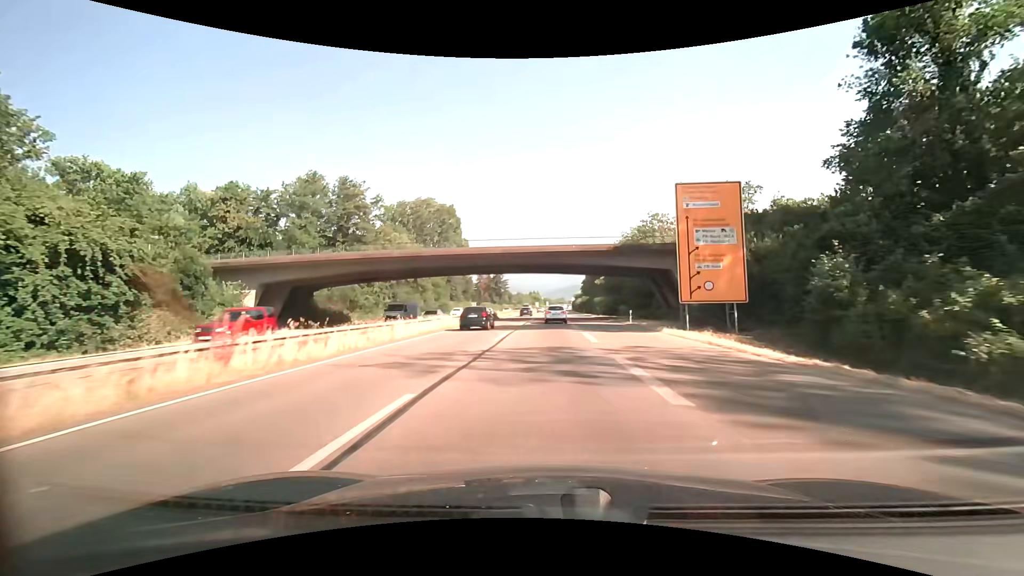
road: trunk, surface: asphalt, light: Day
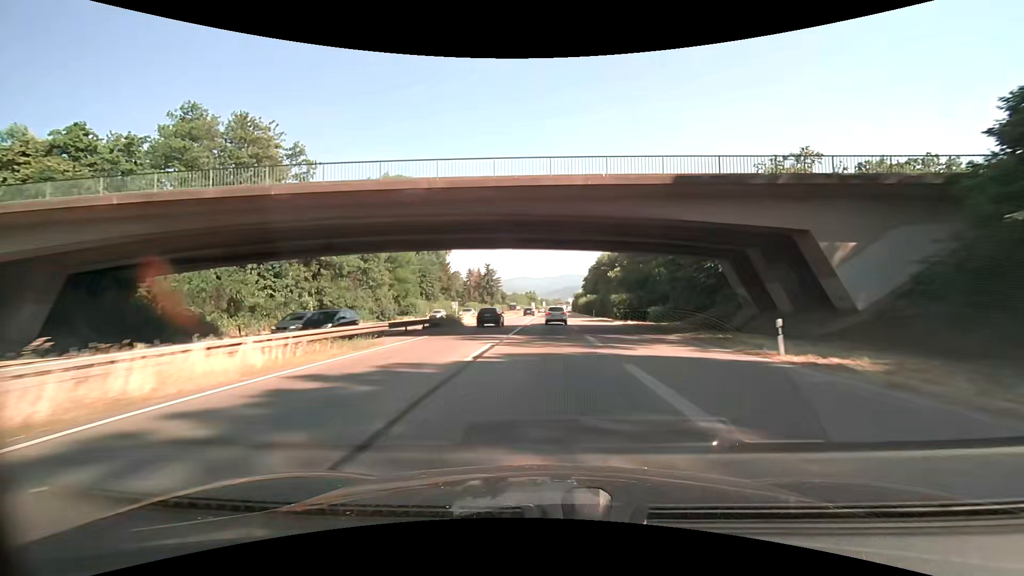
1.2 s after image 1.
(0.0, +25.2) m; 0°
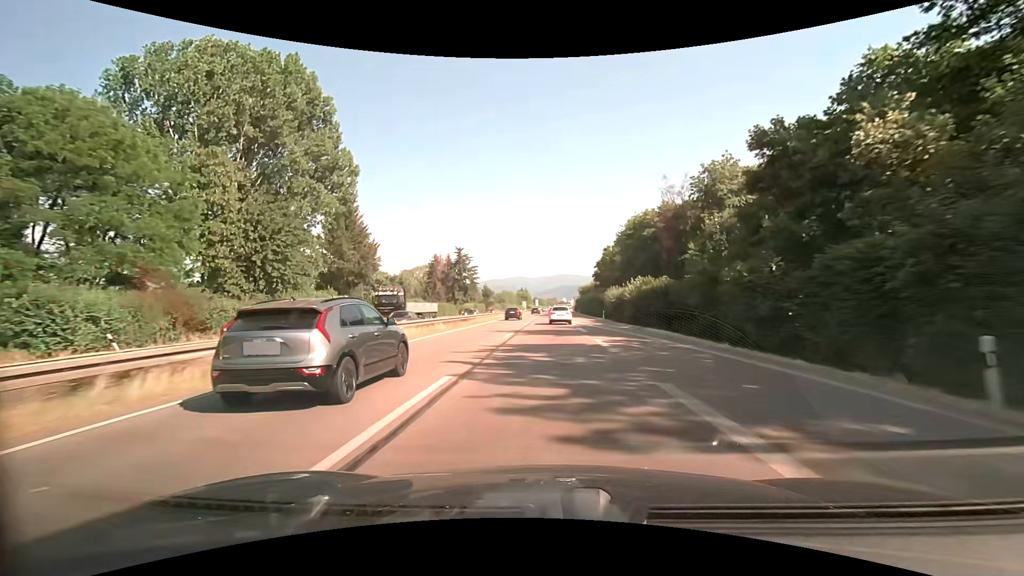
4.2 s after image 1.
(+0.9, +62.9) m; +1°
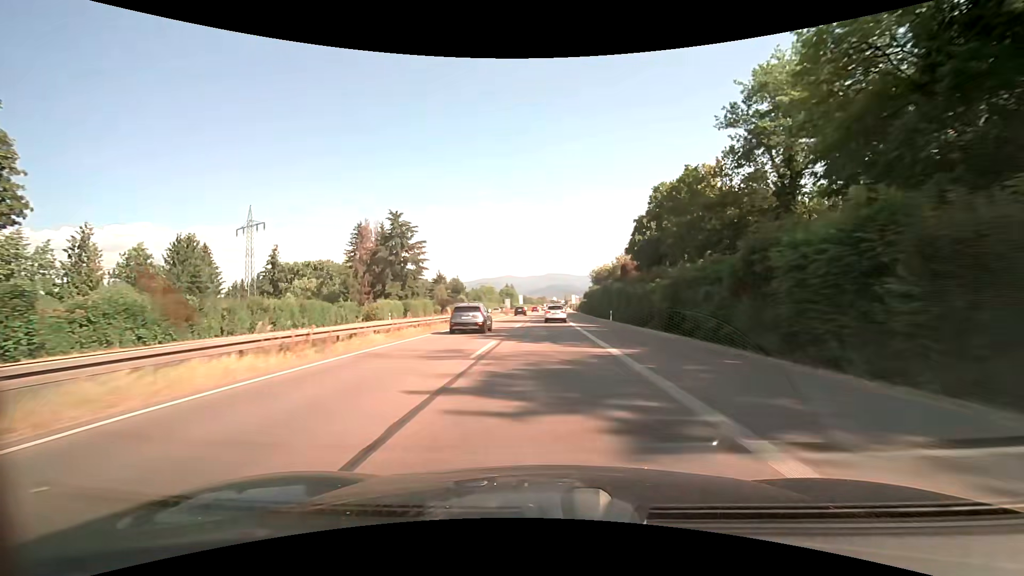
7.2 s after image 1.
(+0.5, +63.0) m; +1°
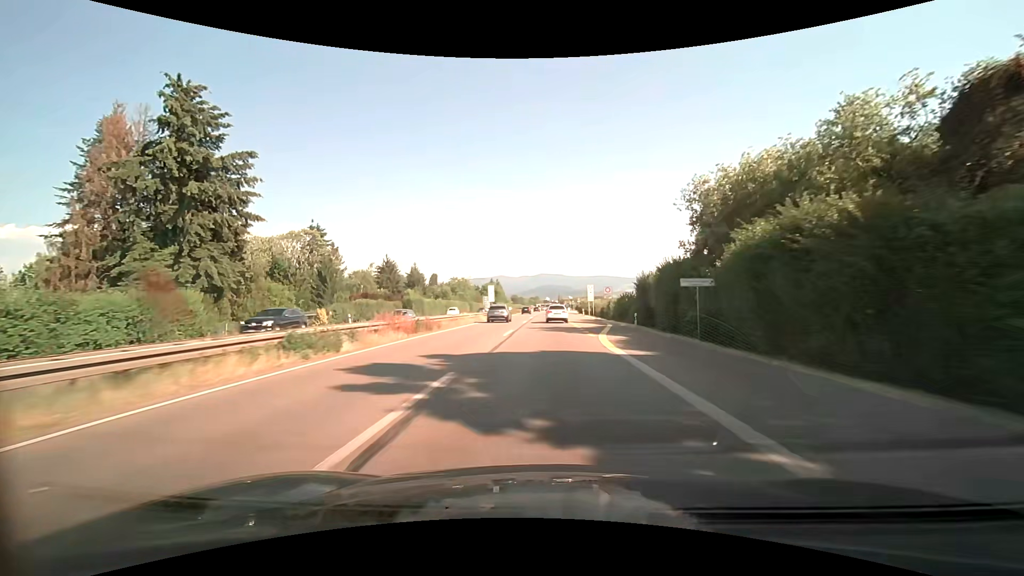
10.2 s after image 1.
(+0.1, +62.9) m; +1°
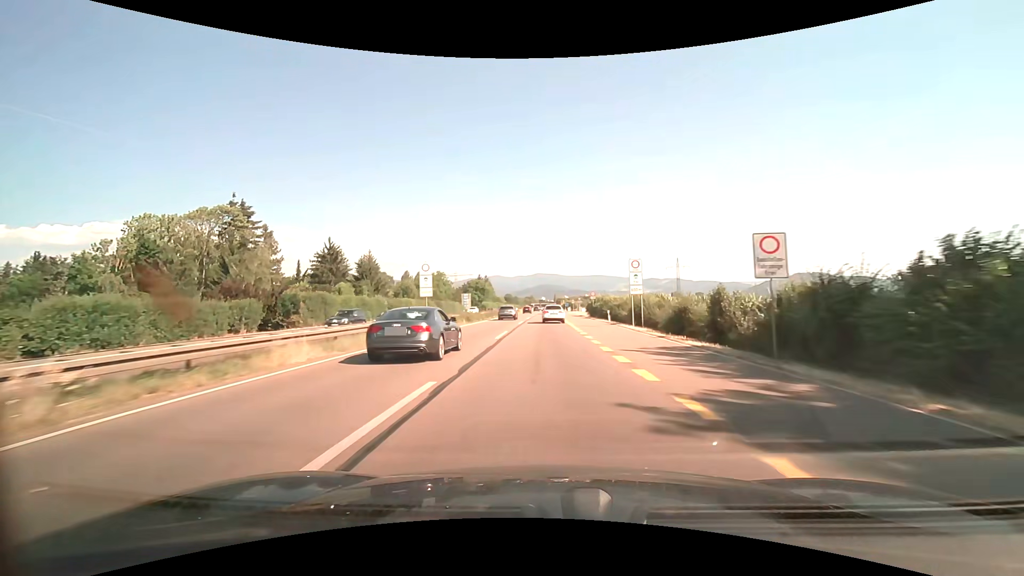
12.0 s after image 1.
(+0.2, +37.2) m; +1°
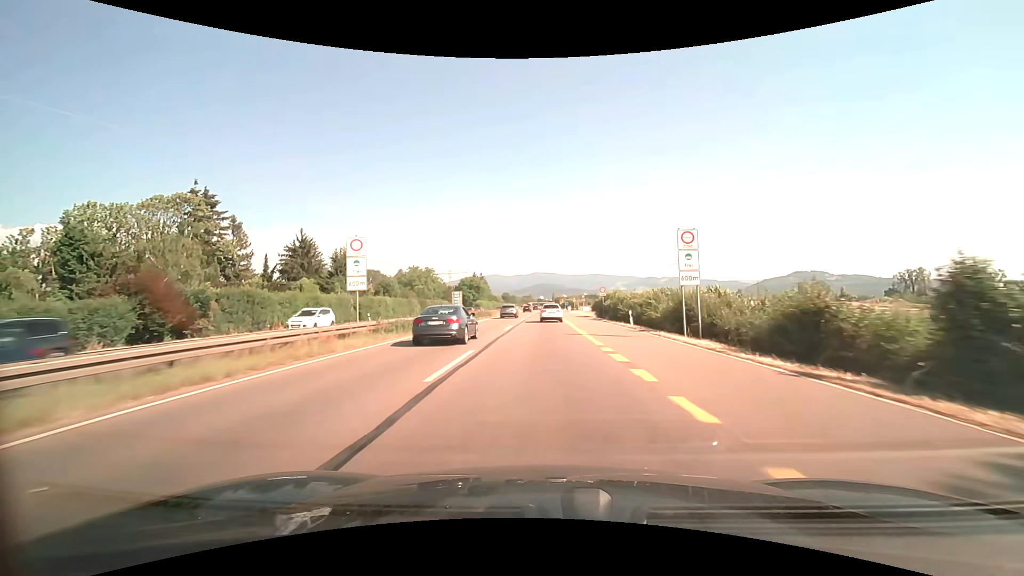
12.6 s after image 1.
(0.0, +12.3) m; 0°
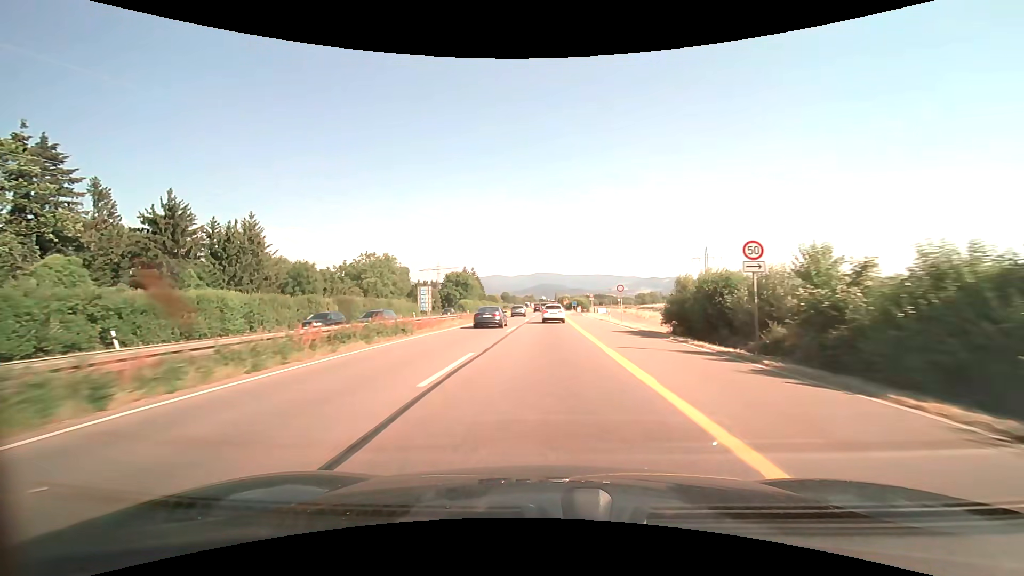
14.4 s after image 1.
(0.0, +36.5) m; 0°
(0, +10) (0, +20) (0, +30) (0, +40) (0, +50) (0, +60) (+1, +70) (+1, +80) (+1, +90) (+1, +100) m
